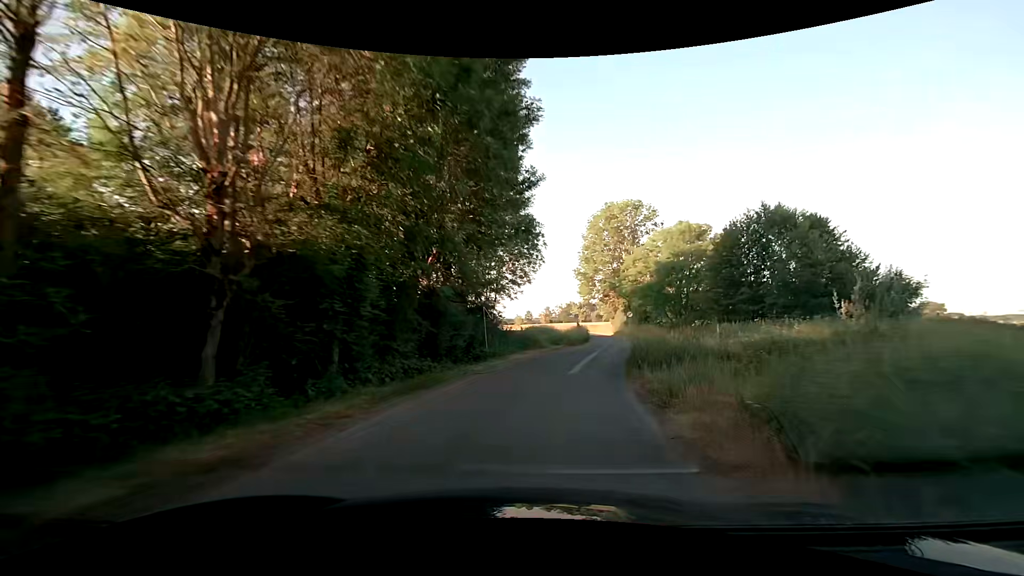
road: unclassified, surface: asphalt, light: Day
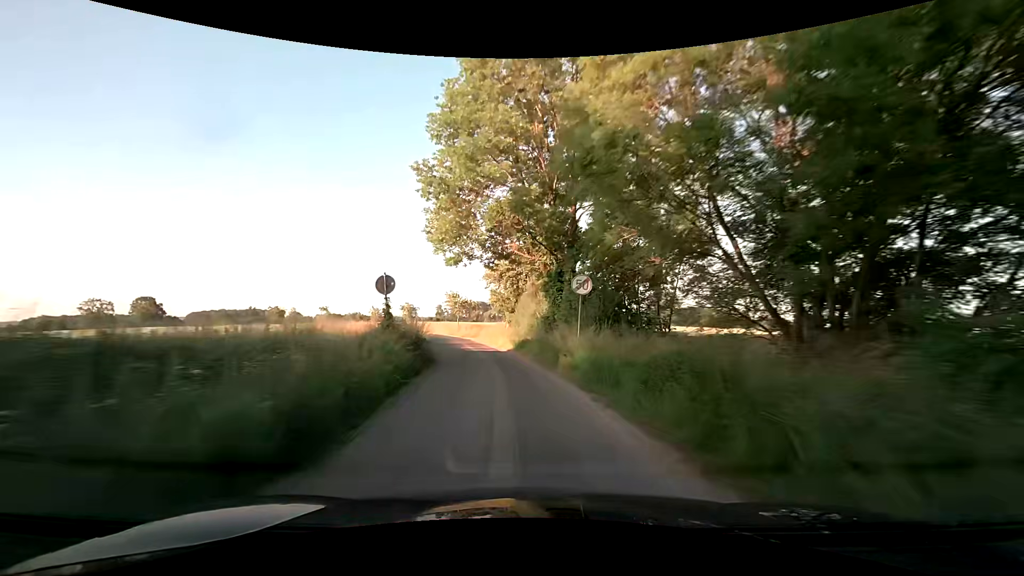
(+6.8, +42.4) m; +12°
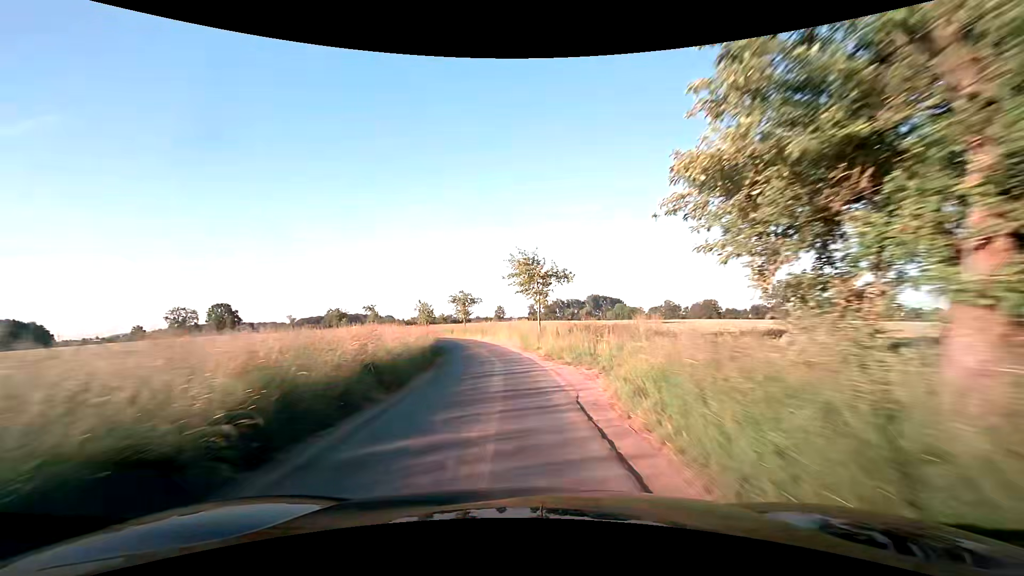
(-3.4, +35.4) m; -10°
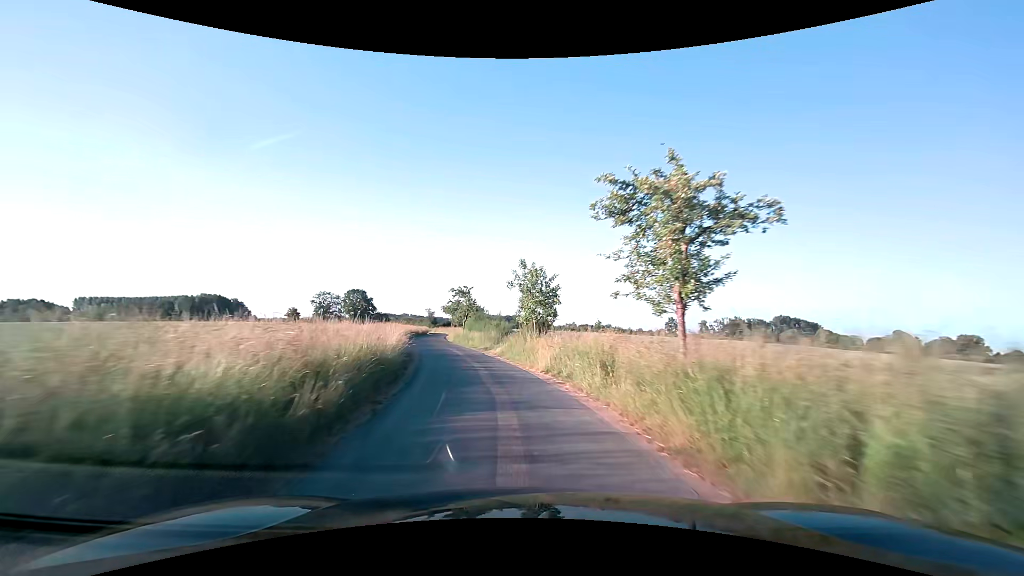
(-6.0, +43.5) m; -18°
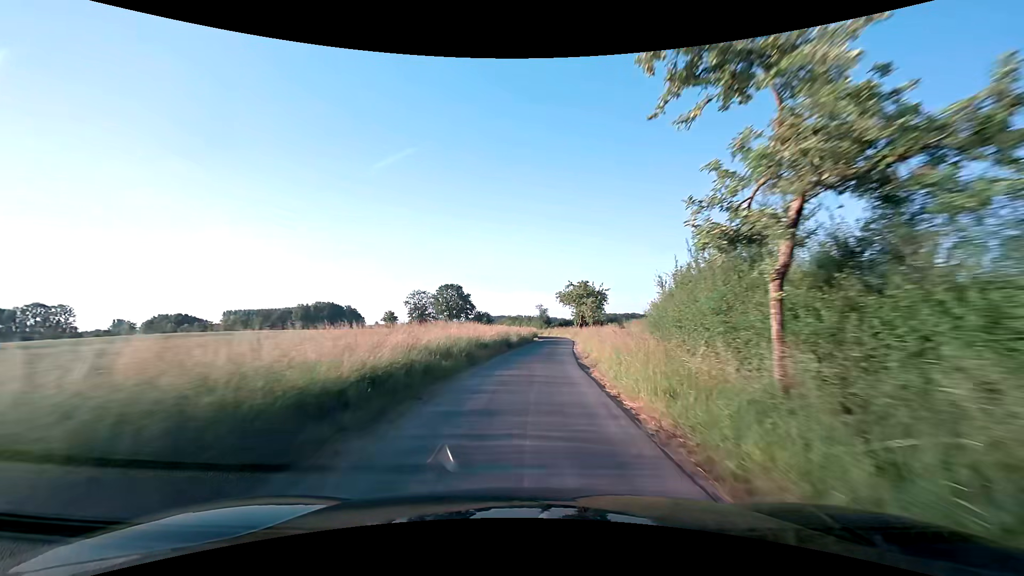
(-7.3, +43.8) m; -13°
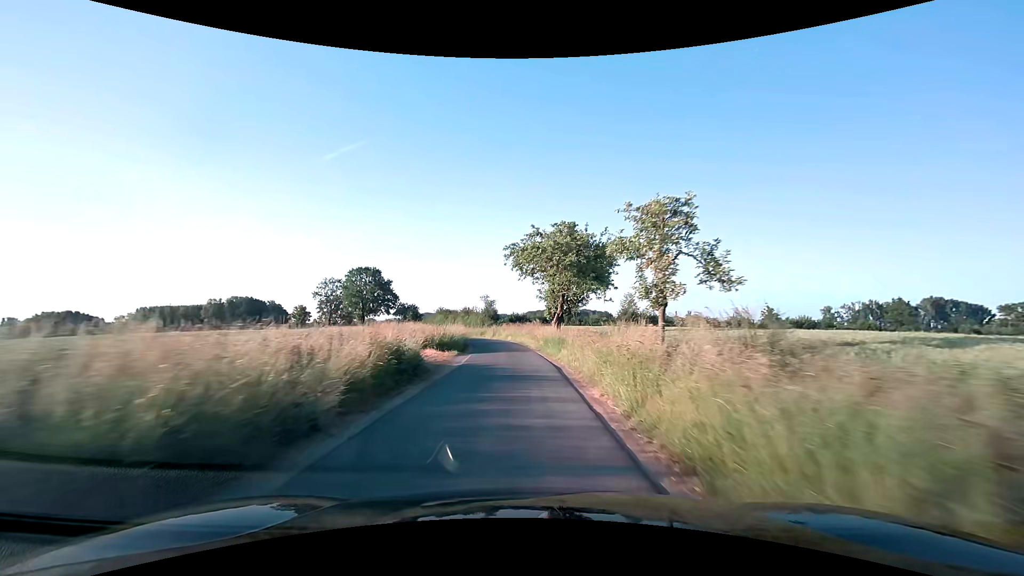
(+2.2, +36.6) m; +6°
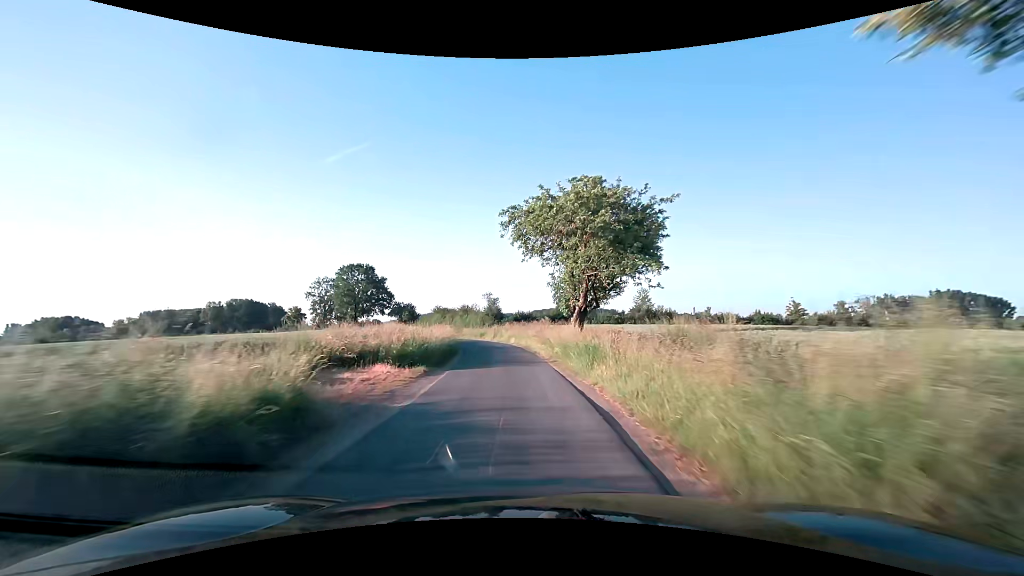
(0.0, +9.0) m; -1°
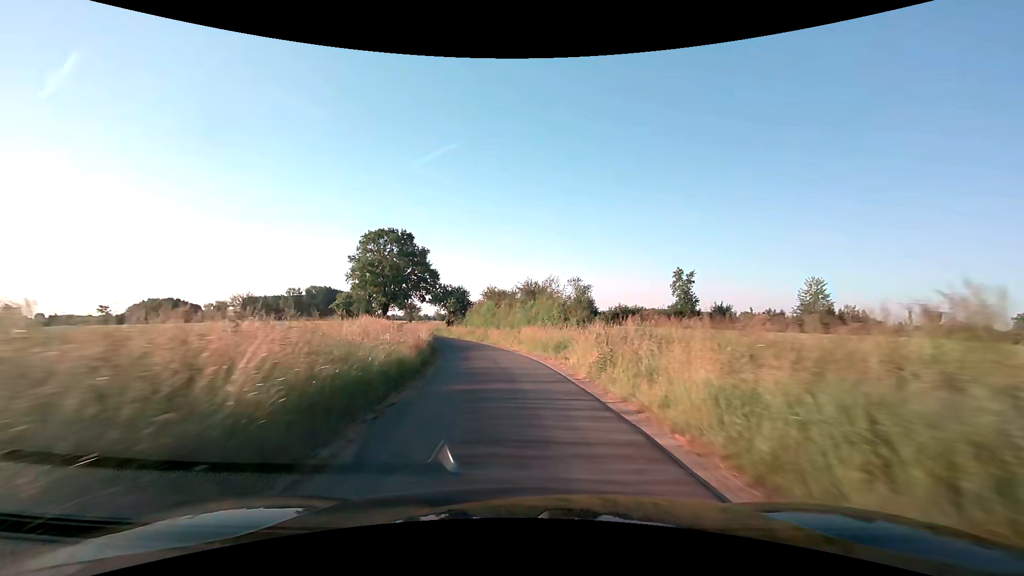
(-2.3, +35.6) m; -10°
